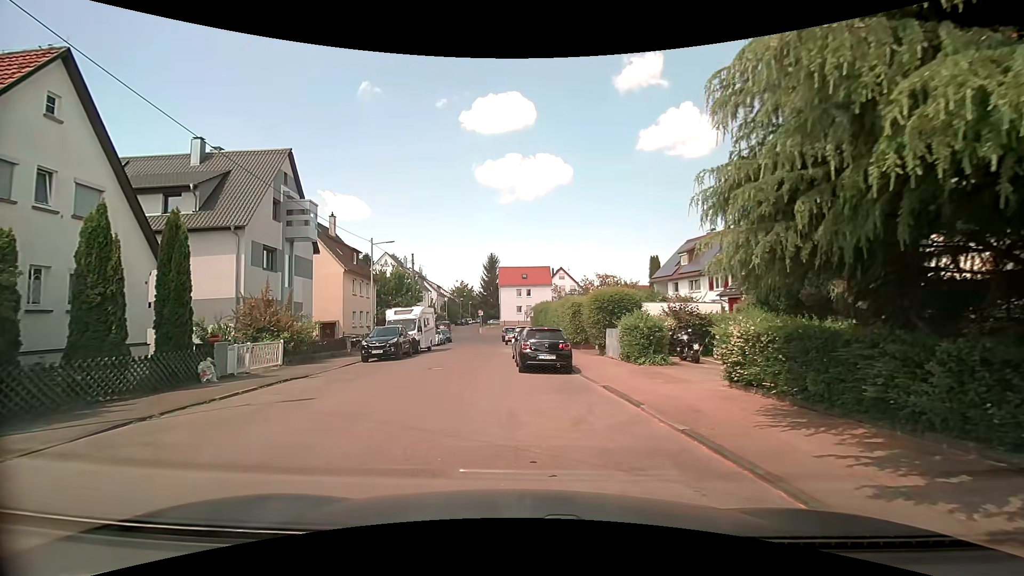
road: residential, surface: asphalt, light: Day
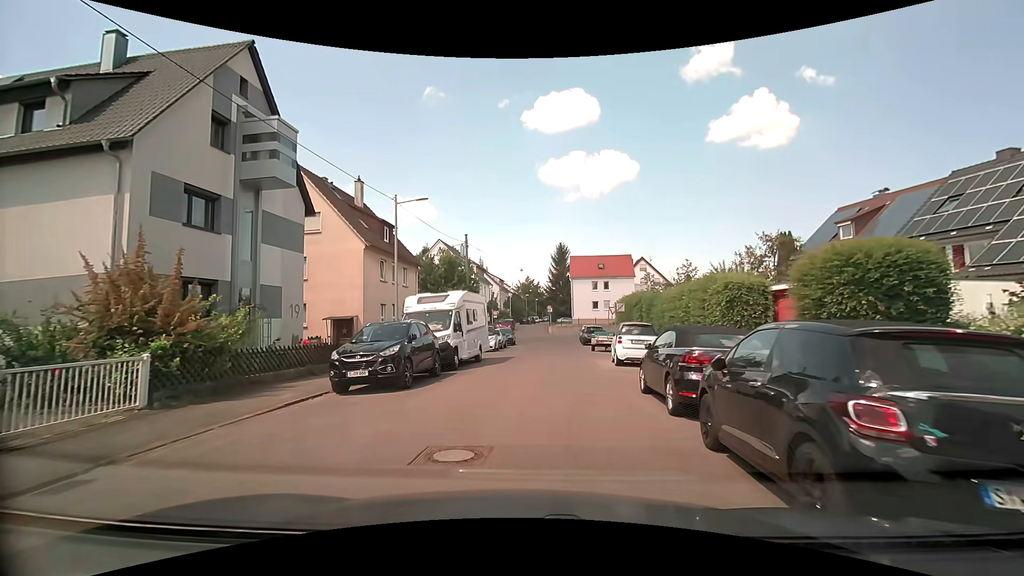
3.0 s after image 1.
(-1.5, +12.6) m; -8°
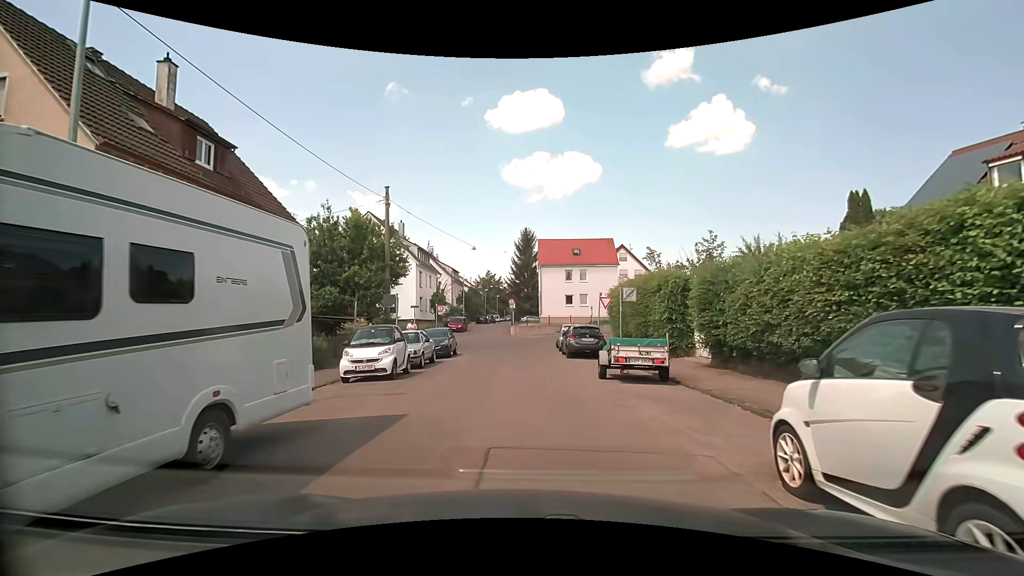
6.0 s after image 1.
(+0.7, +15.5) m; +3°
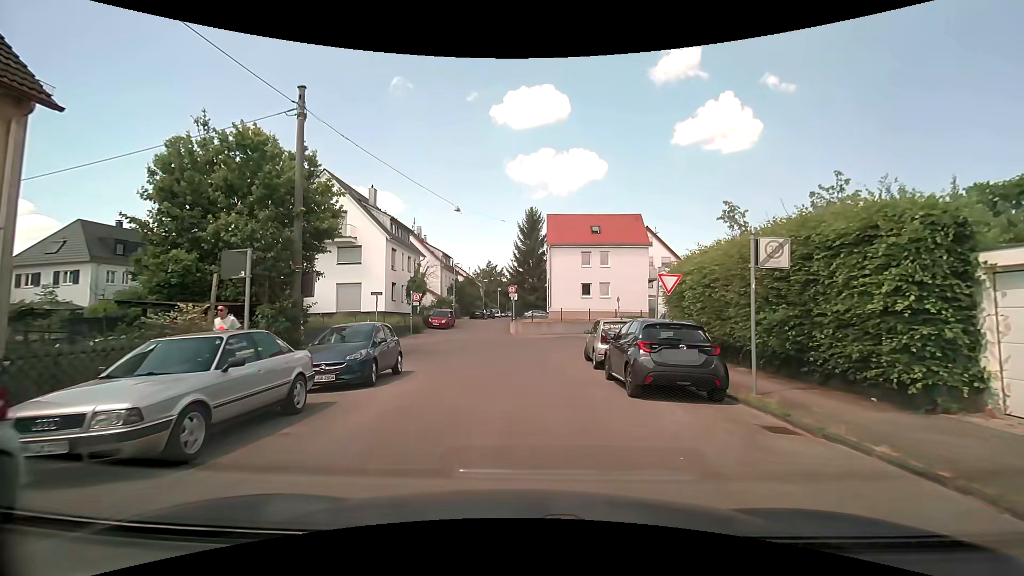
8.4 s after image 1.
(+0.1, +12.6) m; 0°
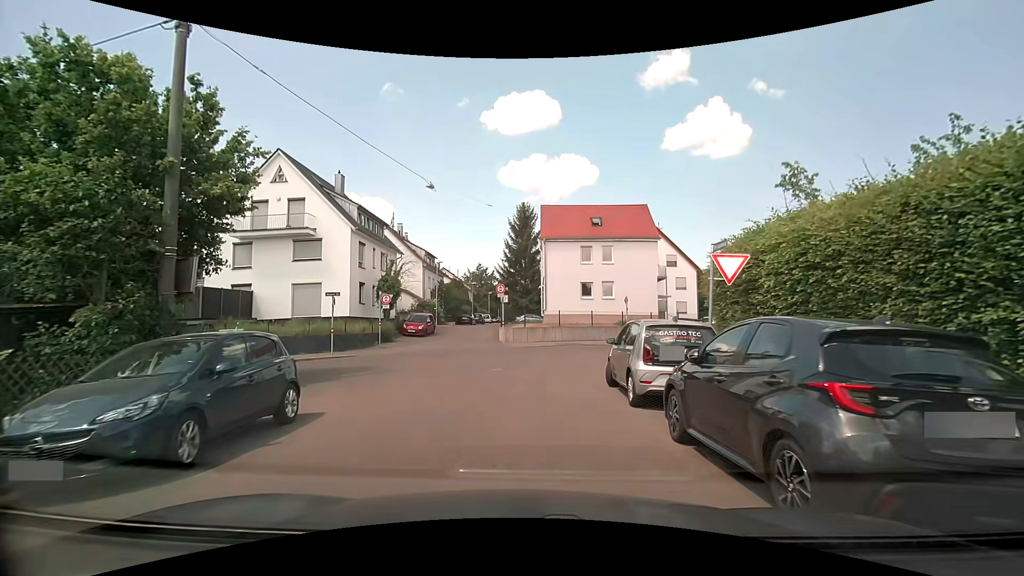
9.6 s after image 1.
(+0.1, +5.9) m; 0°
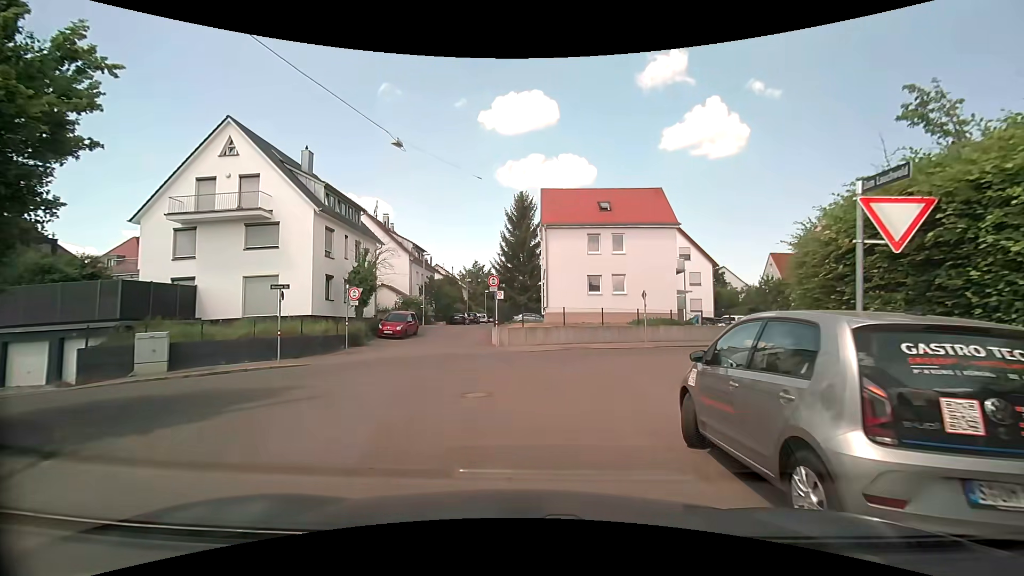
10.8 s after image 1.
(+0.1, +5.3) m; +1°
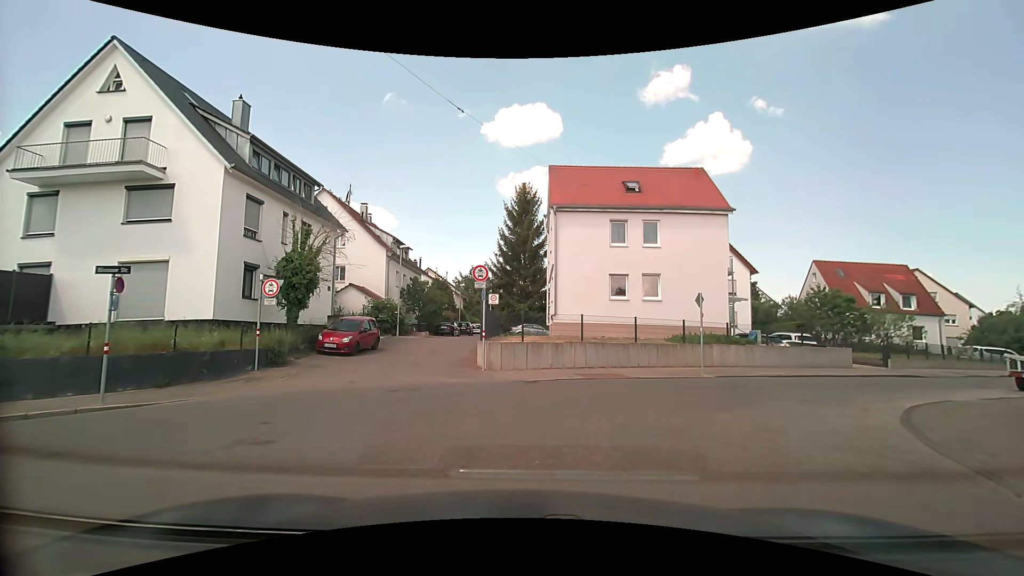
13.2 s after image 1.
(-0.1, +8.3) m; -3°
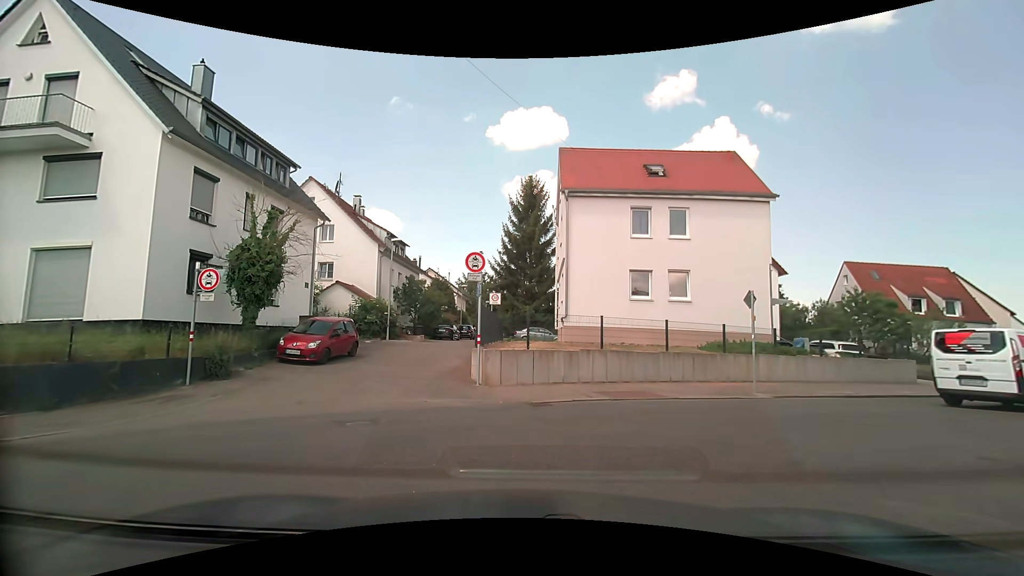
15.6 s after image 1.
(+0.1, +3.5) m; 0°
